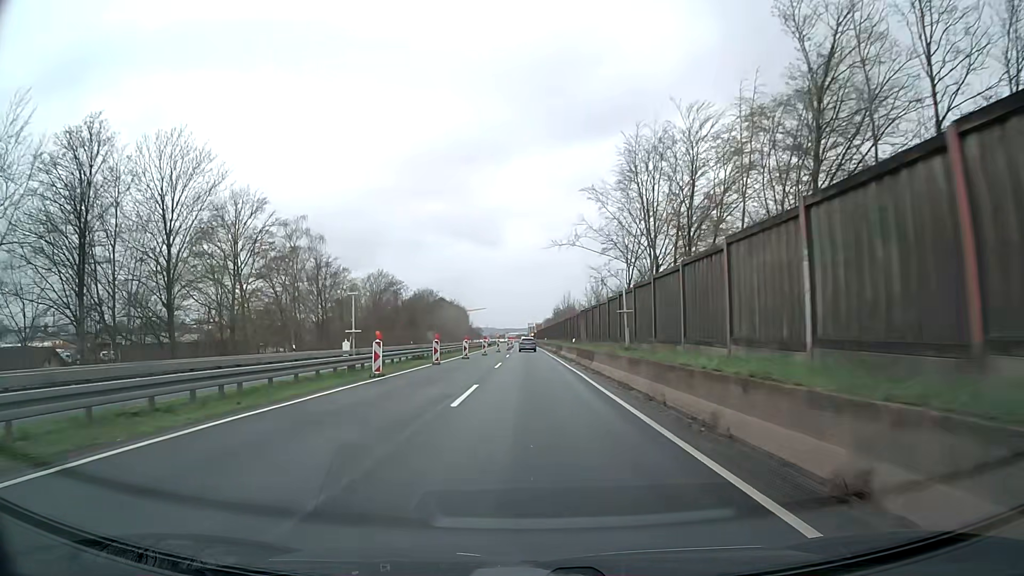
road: trunk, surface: asphalt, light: Day
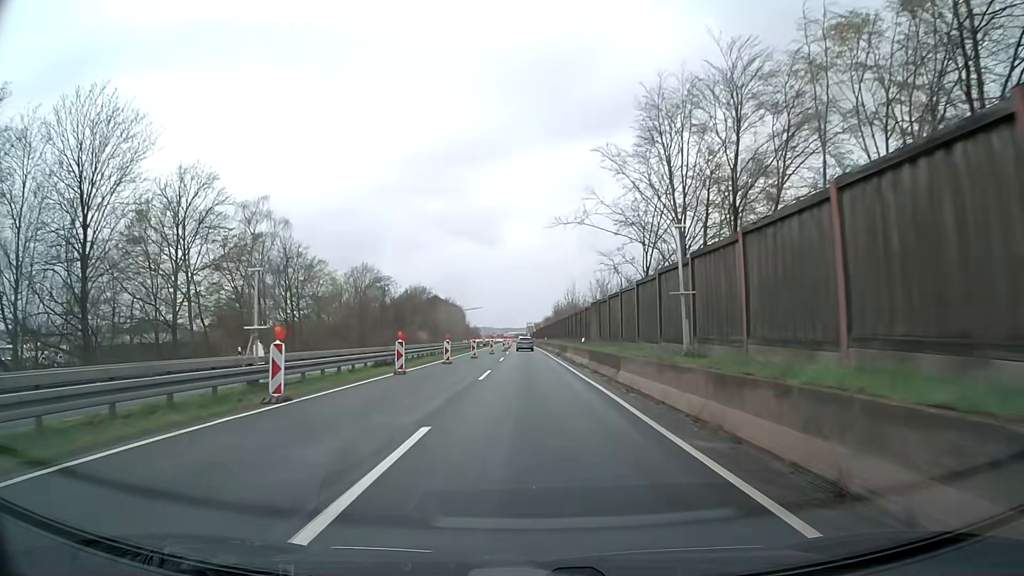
(0.0, +9.3) m; 0°
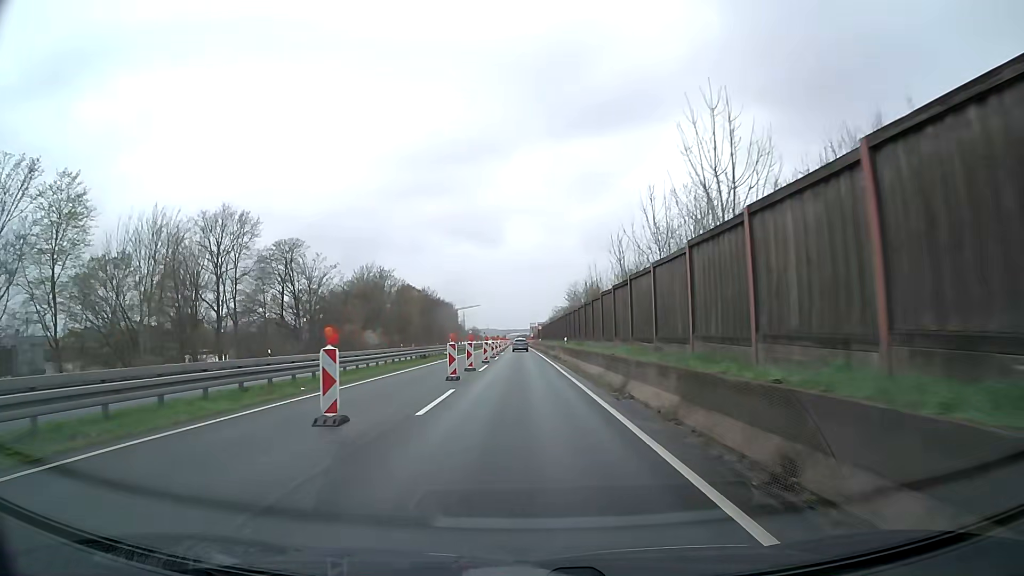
(0.0, +46.1) m; 0°
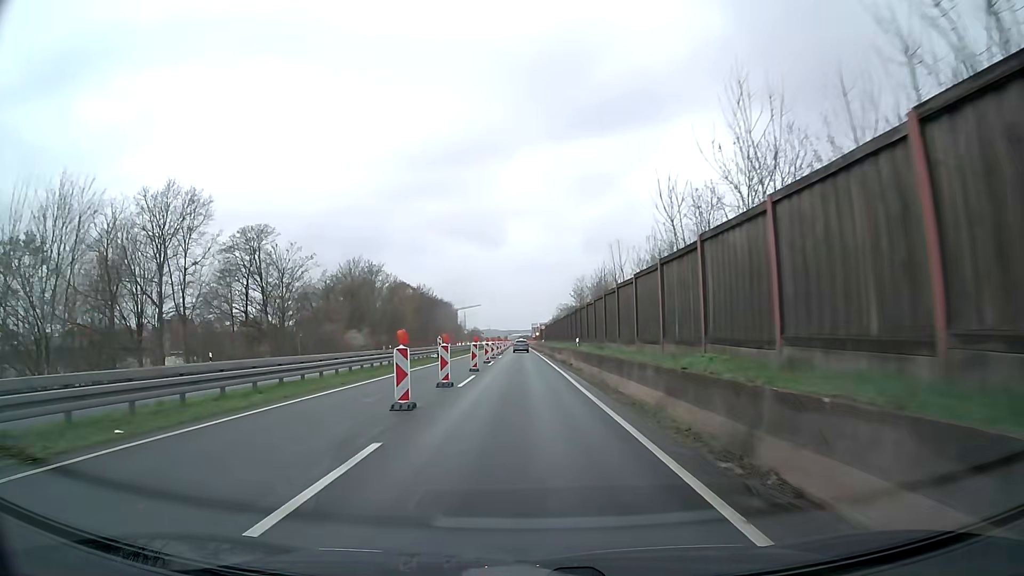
(0.0, +9.2) m; 0°
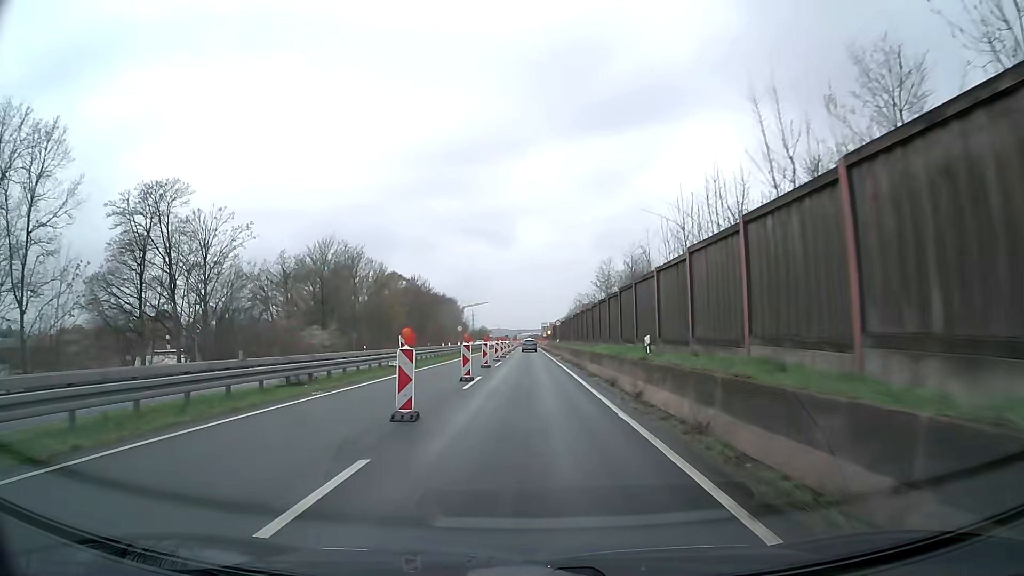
(-0.1, +18.3) m; -1°
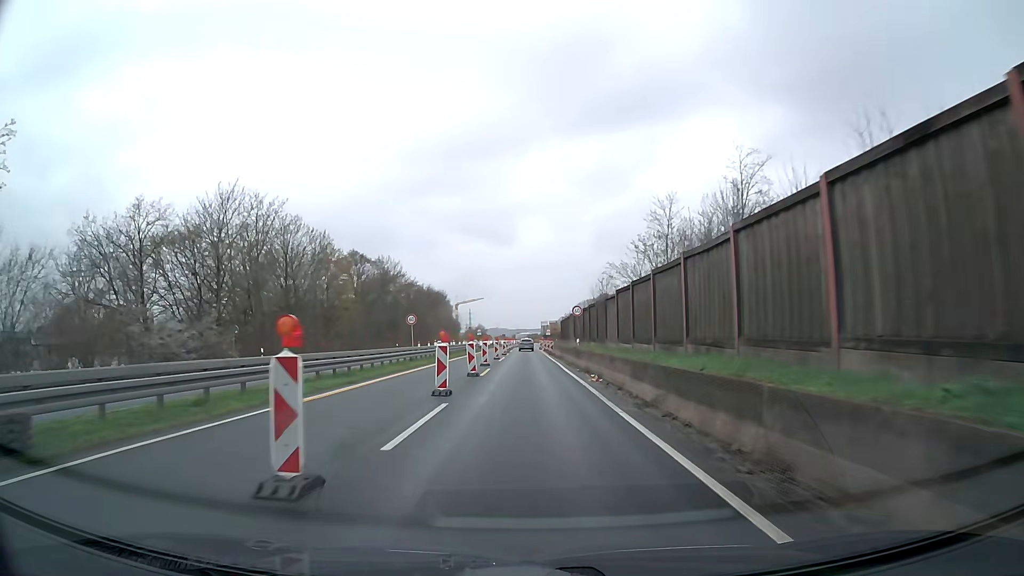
(0.0, +27.4) m; 0°
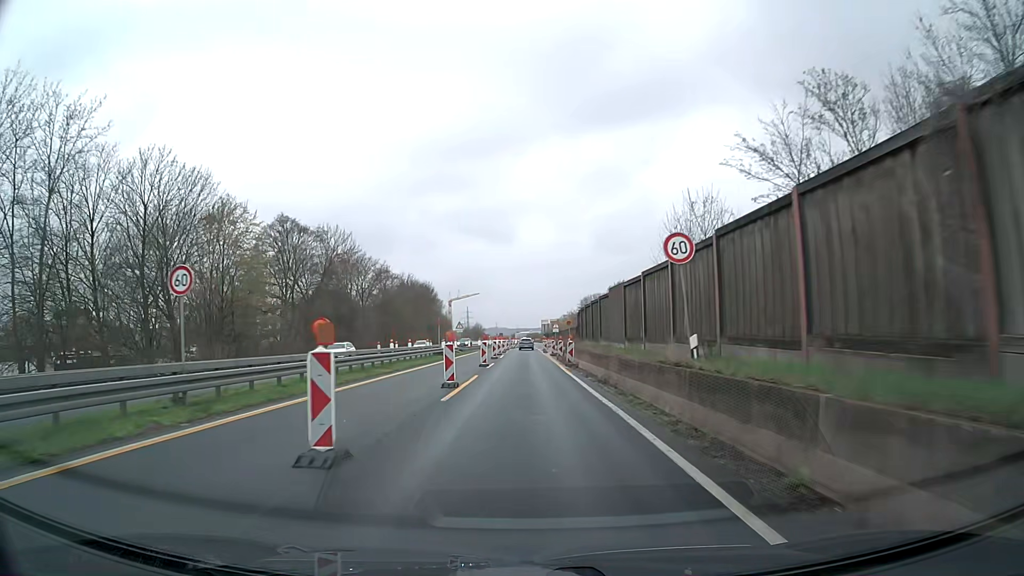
(-0.1, +27.4) m; 0°
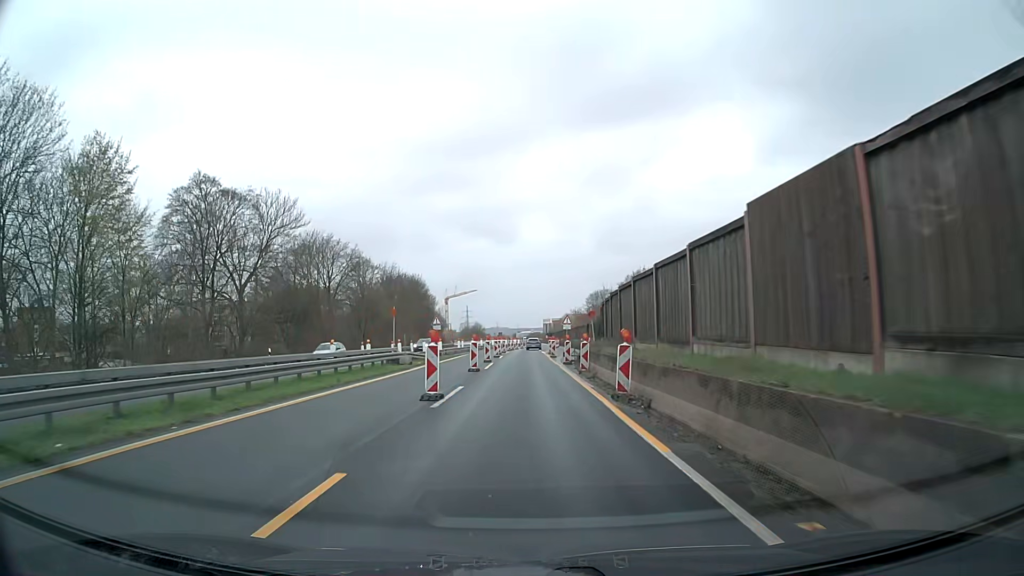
(-0.1, +18.3) m; 0°
(0, +10) (0, +20) (0, +30) (0, +40) (0, +50) (0, +60) (0, +70) (0, +80) (+1, +90) (+2, +100) m
